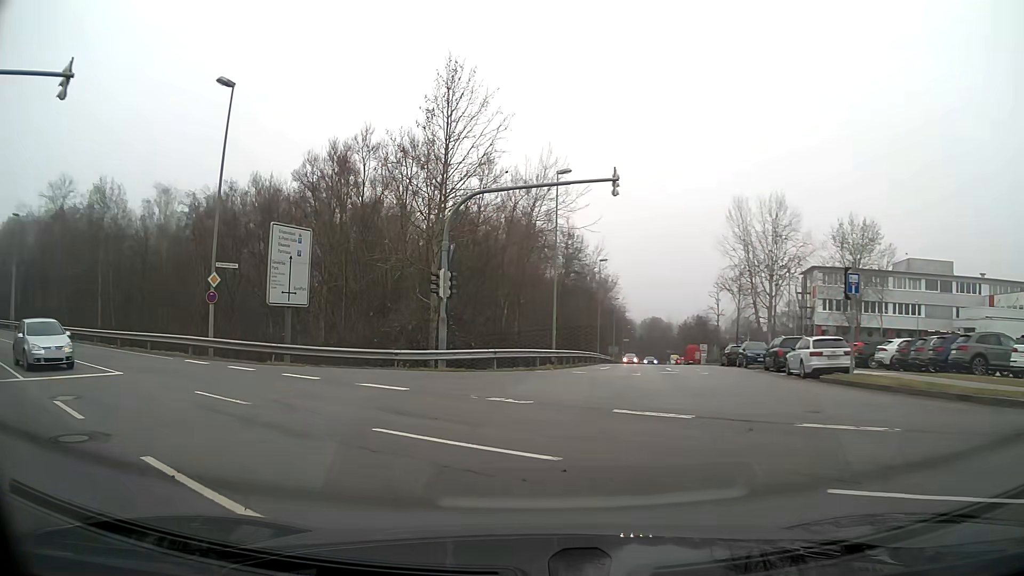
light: Day
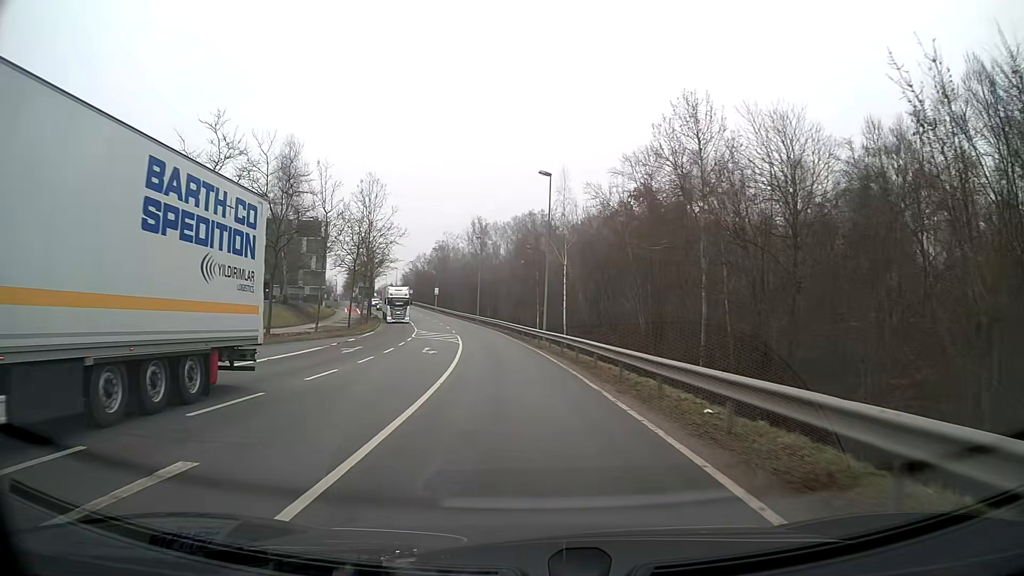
(-12.1, +20.3) m; -50°
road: secondary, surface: asphalt
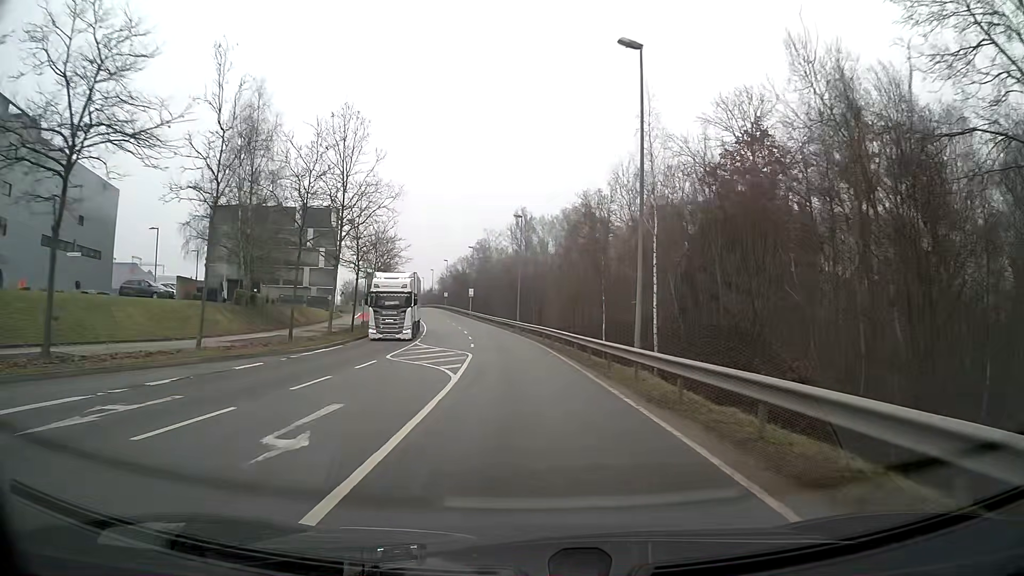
(-0.8, +20.9) m; -4°
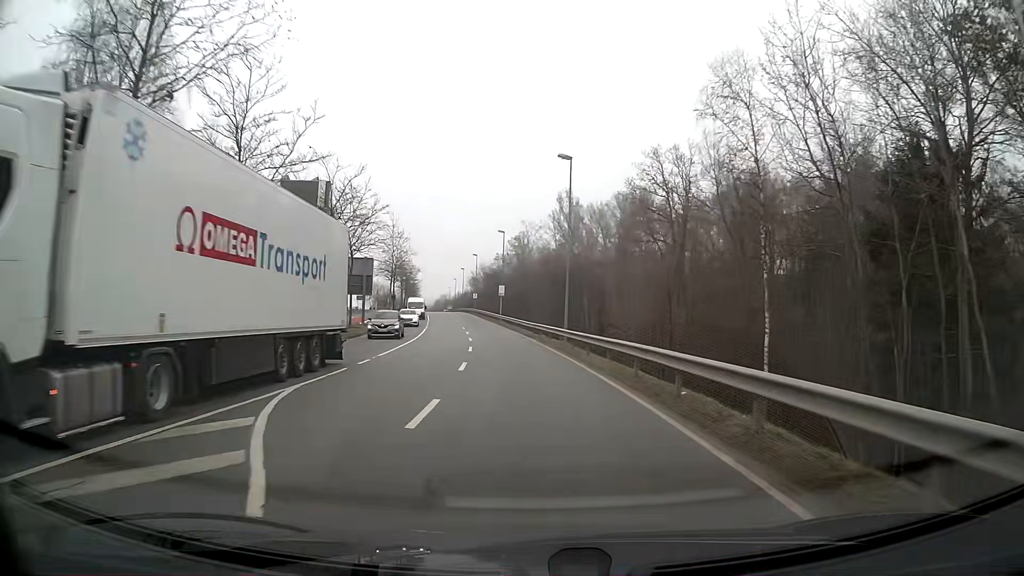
(-0.7, +23.8) m; -4°
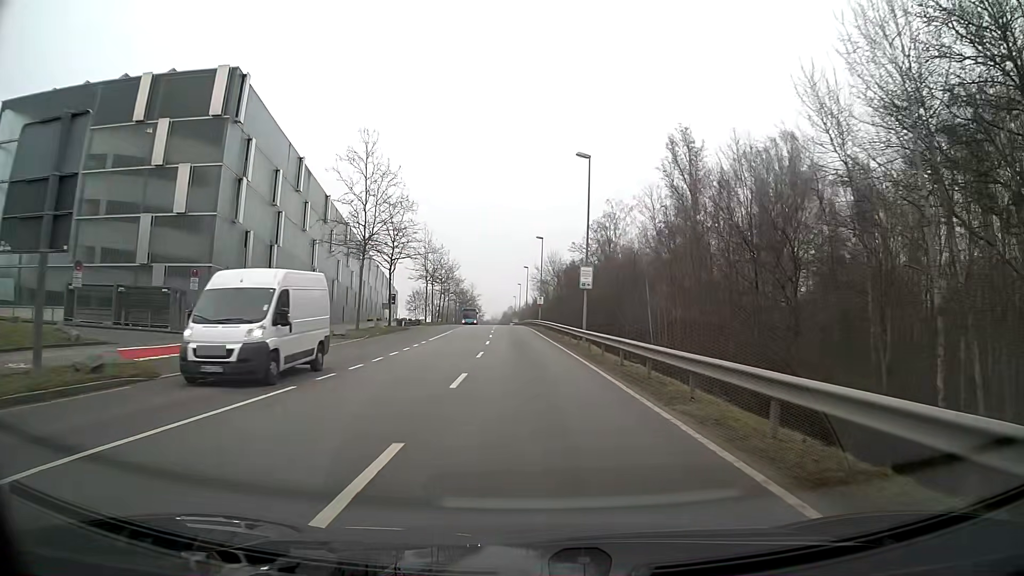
(-2.3, +40.2) m; -6°
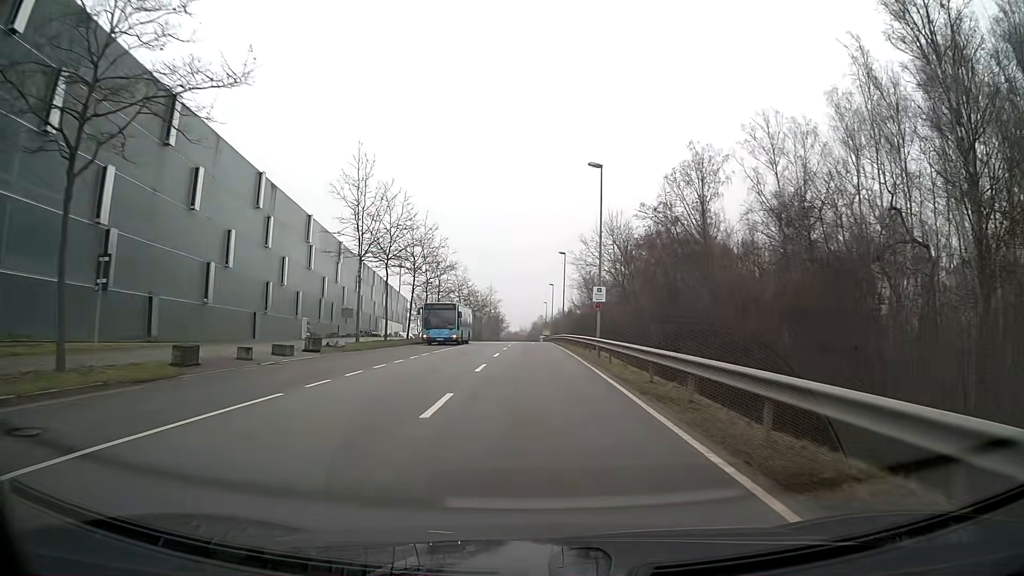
(-1.0, +40.1) m; -2°
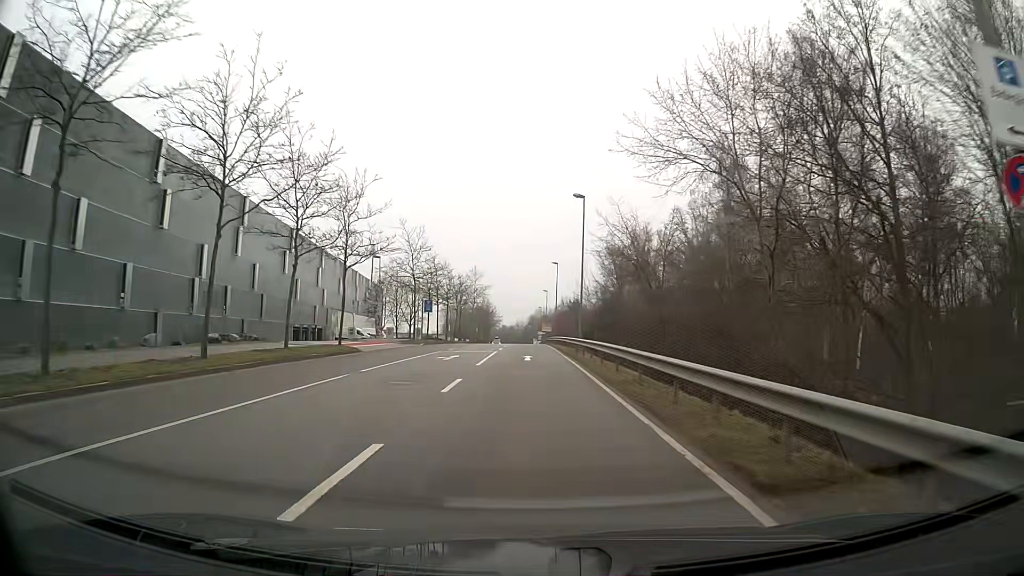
(0.0, +32.2) m; 0°
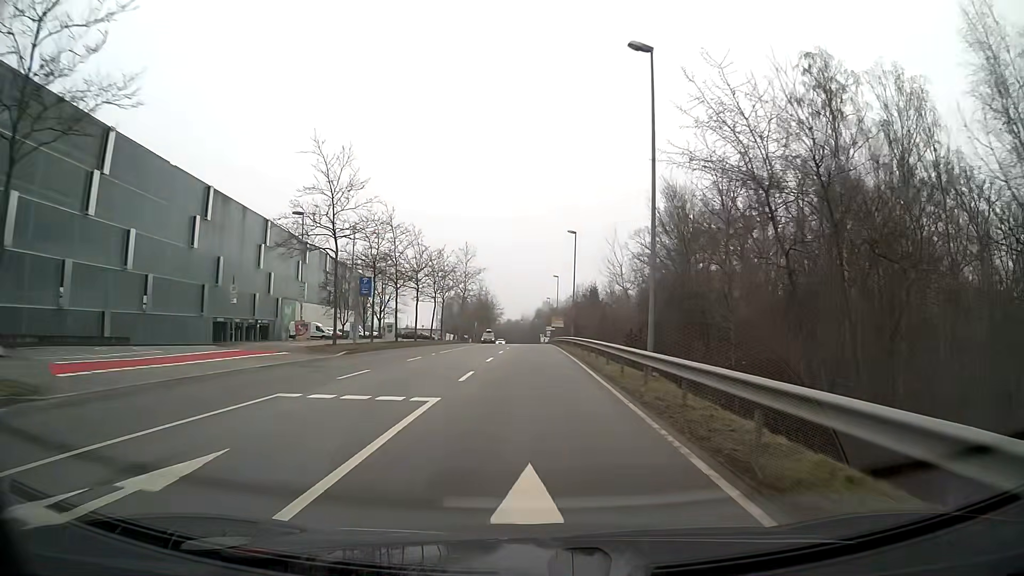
(-0.2, +24.4) m; -1°
(0, +10) (0, +20) (0, +30) (0, +40) (0, +50) (0, +60) (+1, +70) (+1, +80) (+1, +90) (+1, +100) m
